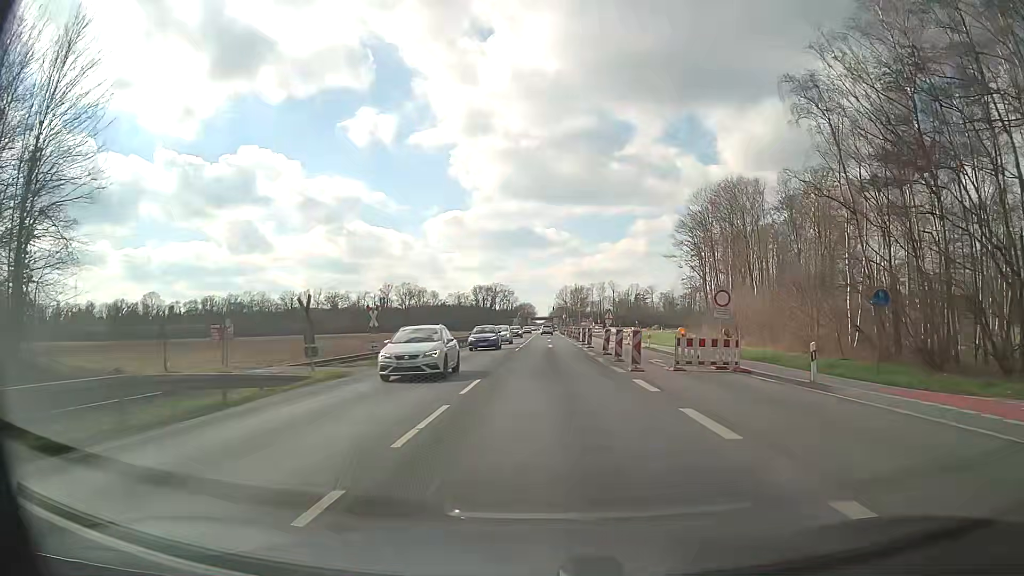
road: primary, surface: asphalt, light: Day
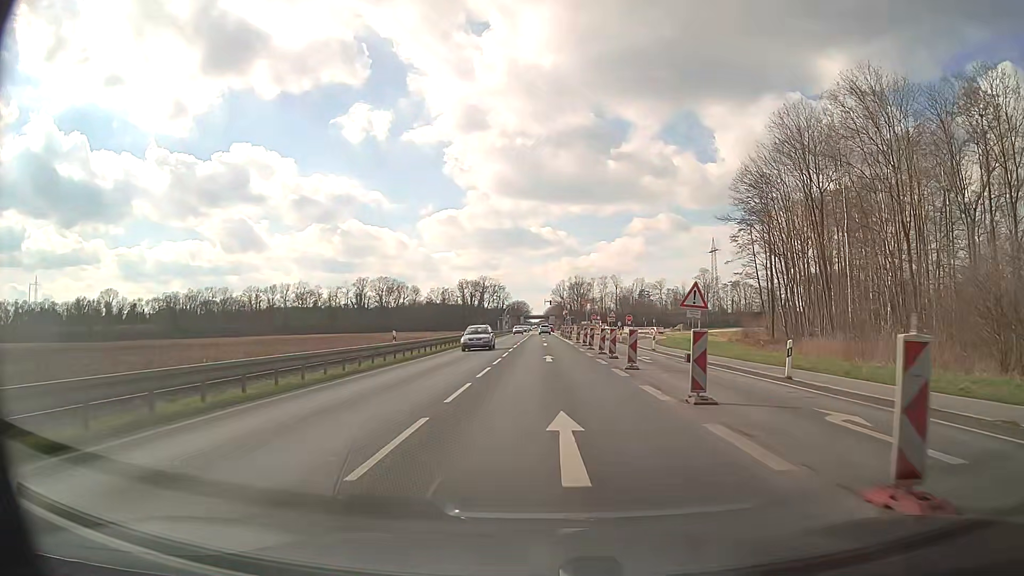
(+0.2, +38.0) m; 0°
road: trunk
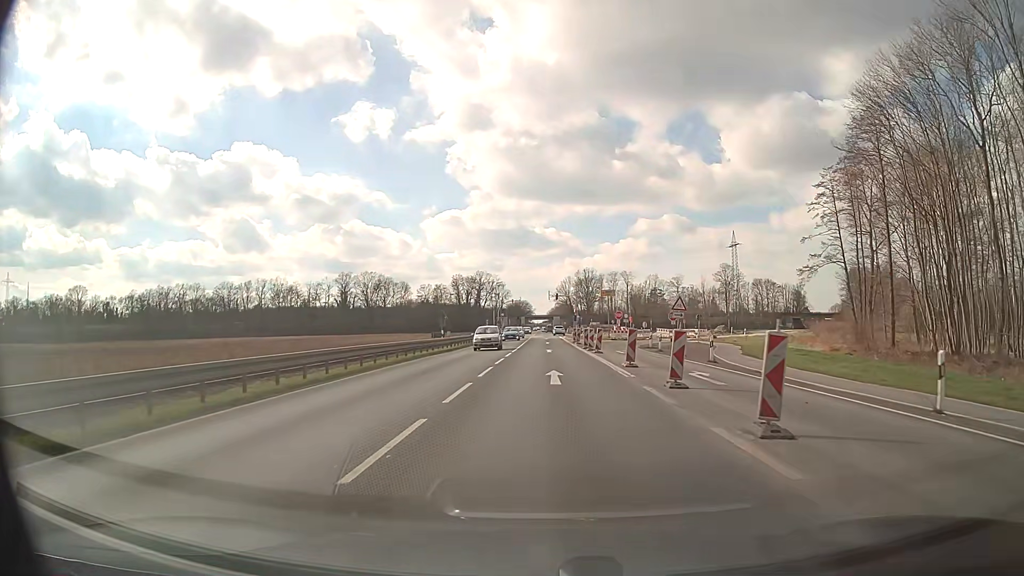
(-0.1, +30.4) m; 0°
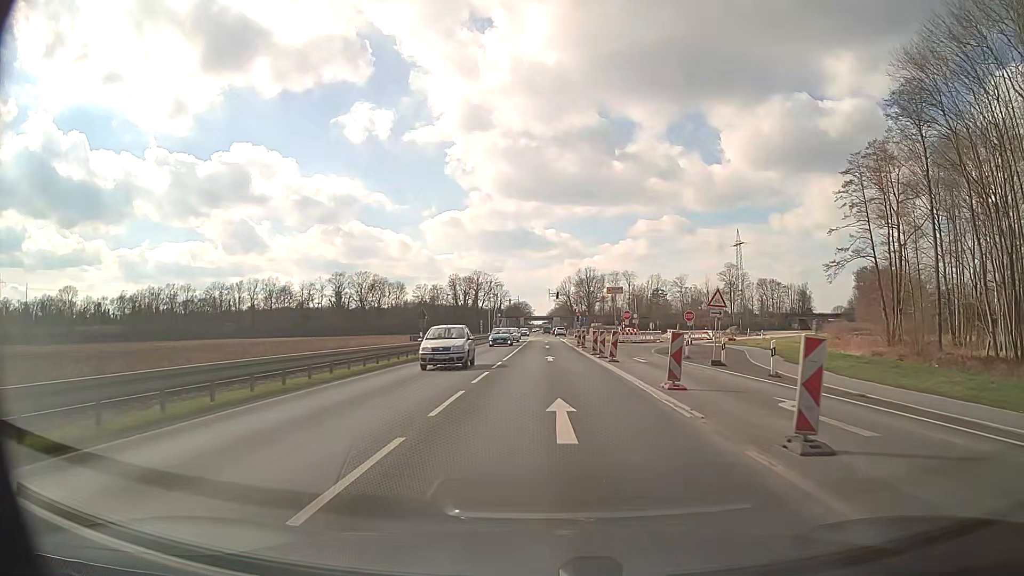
(0.0, +7.6) m; 0°
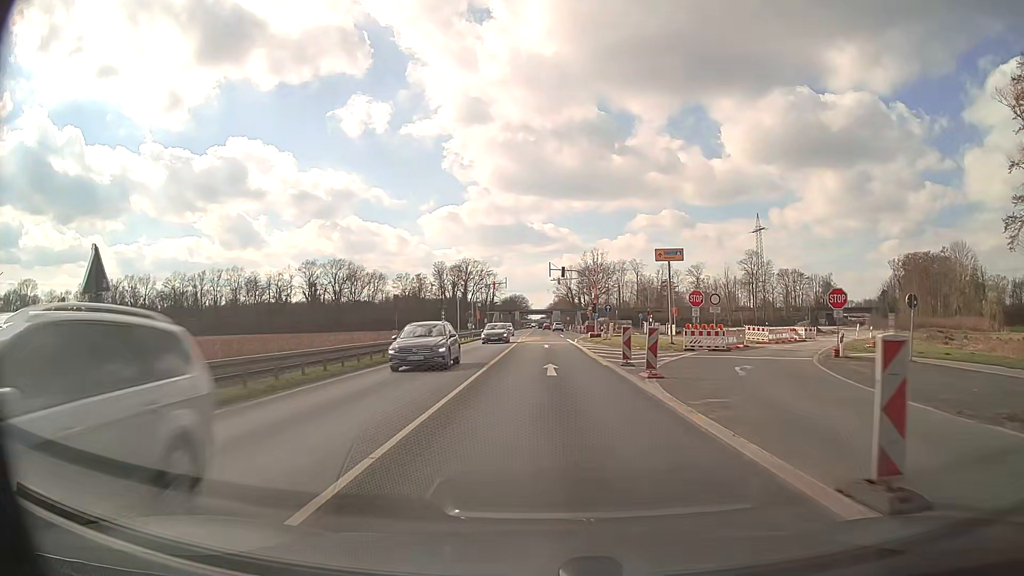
(0.0, +30.4) m; 0°
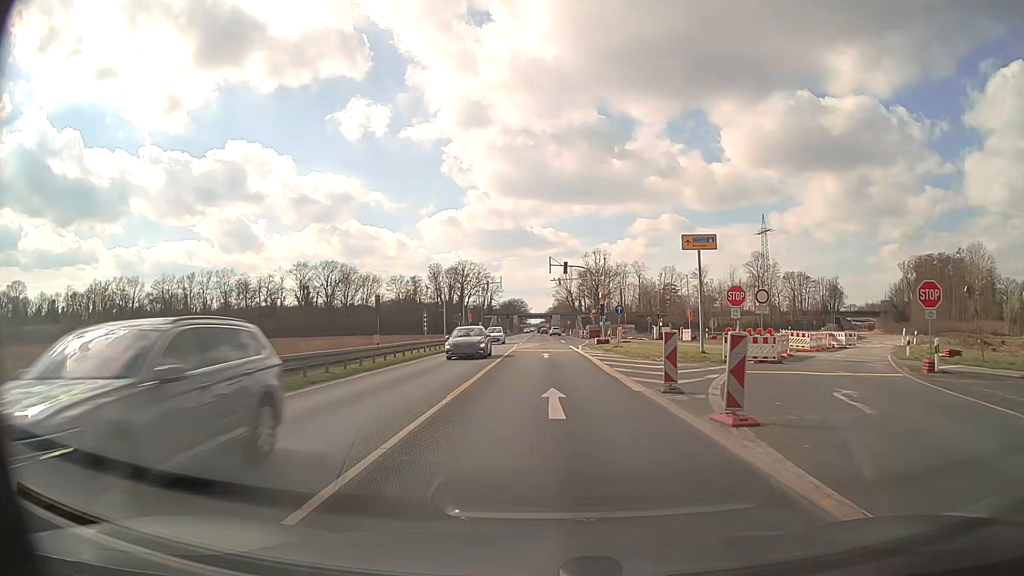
(0.0, +7.6) m; 0°
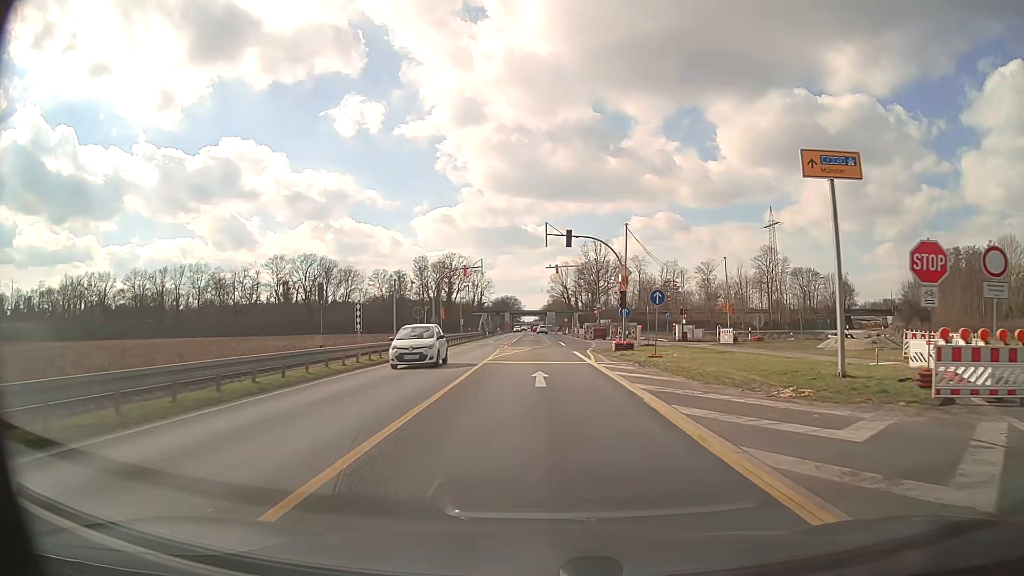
(0.0, +15.2) m; 0°
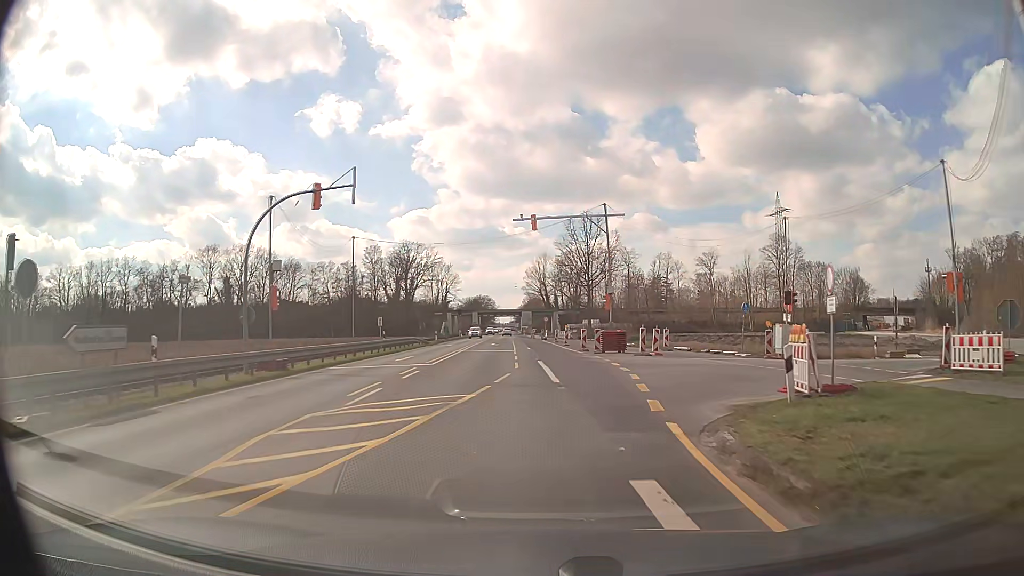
(+0.5, +30.4) m; +2°
(0, +10) (0, +20) (0, +30) (0, +40) (-1, +50) (-1, +60) (-2, +70) (-3, +80) (-3, +90) (-4, +100) m
